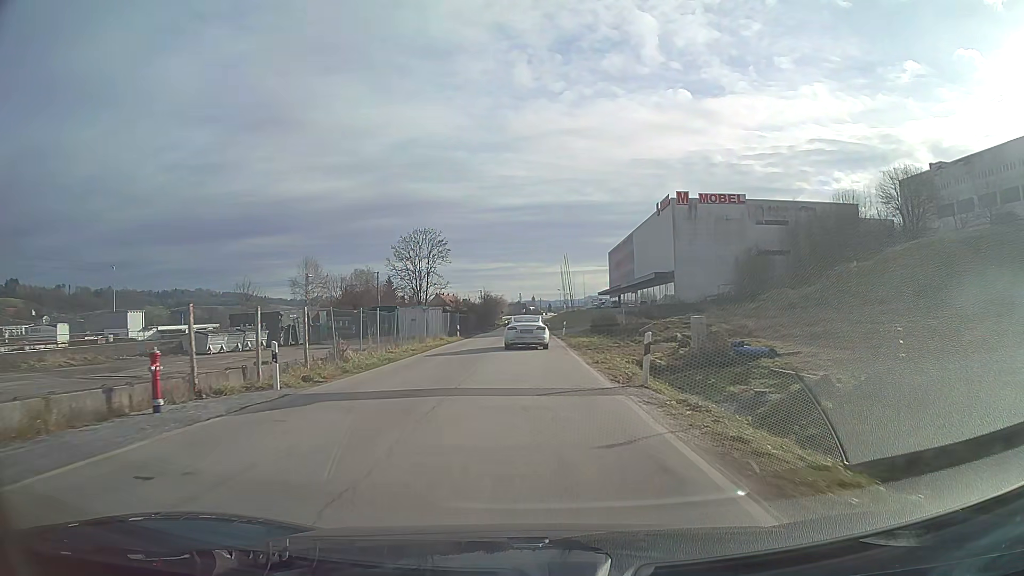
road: unclassified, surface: asphalt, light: Day
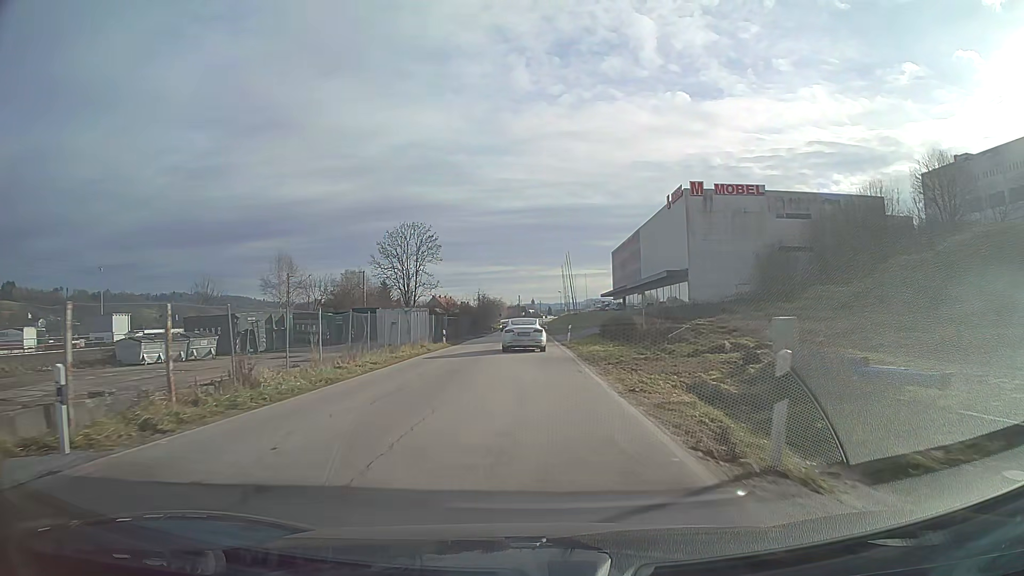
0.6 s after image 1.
(0.0, +7.7) m; 0°
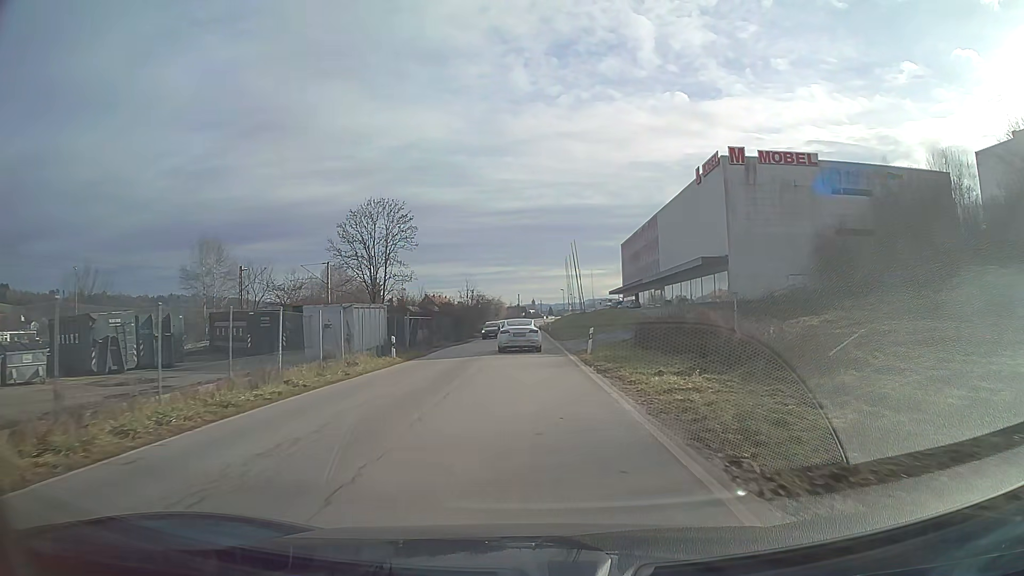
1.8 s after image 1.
(0.0, +15.5) m; 0°
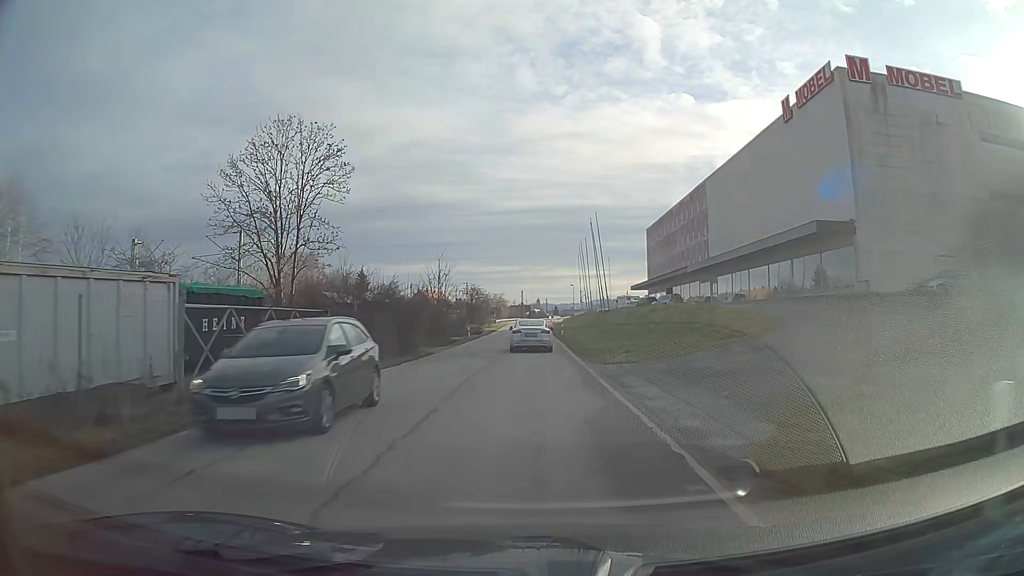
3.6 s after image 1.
(-0.1, +23.6) m; 0°
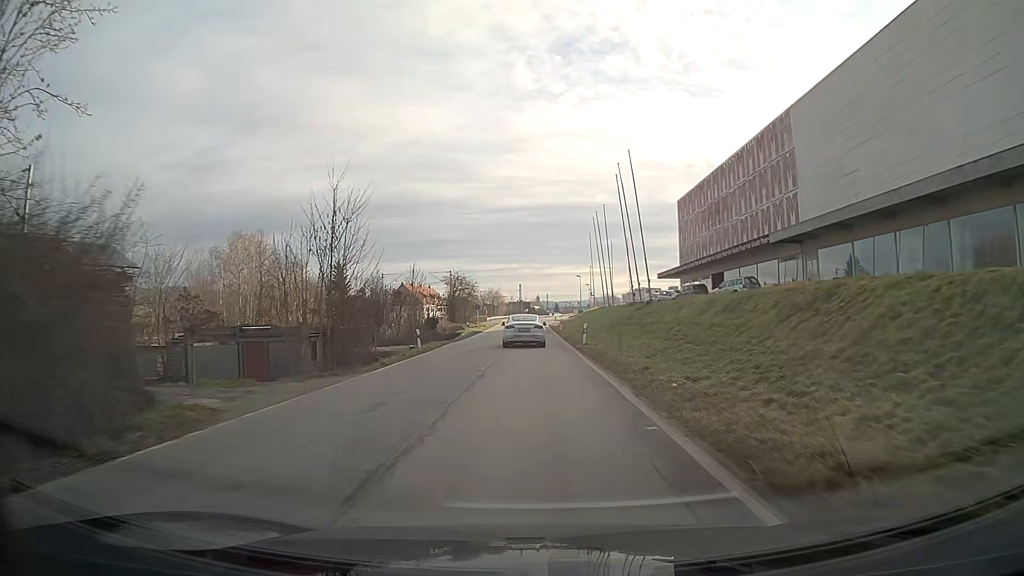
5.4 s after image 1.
(0.0, +24.1) m; 0°
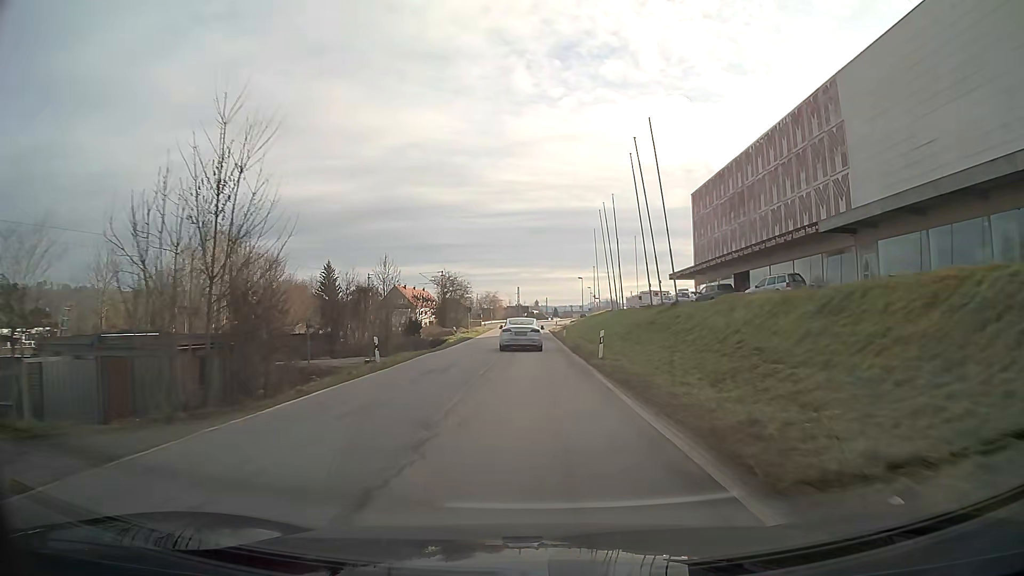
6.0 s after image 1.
(0.0, +8.2) m; 0°
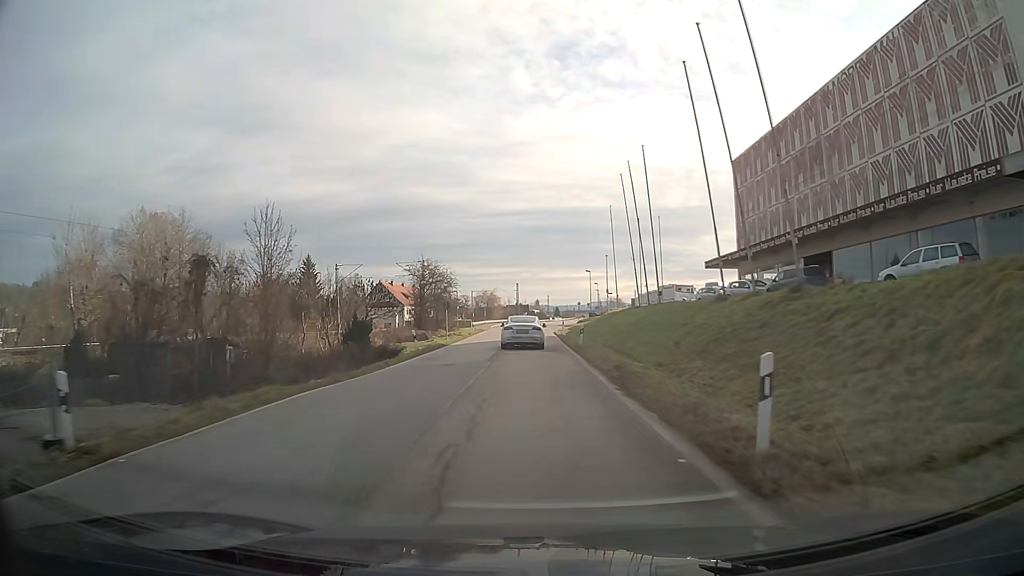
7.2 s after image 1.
(0.0, +16.4) m; 0°
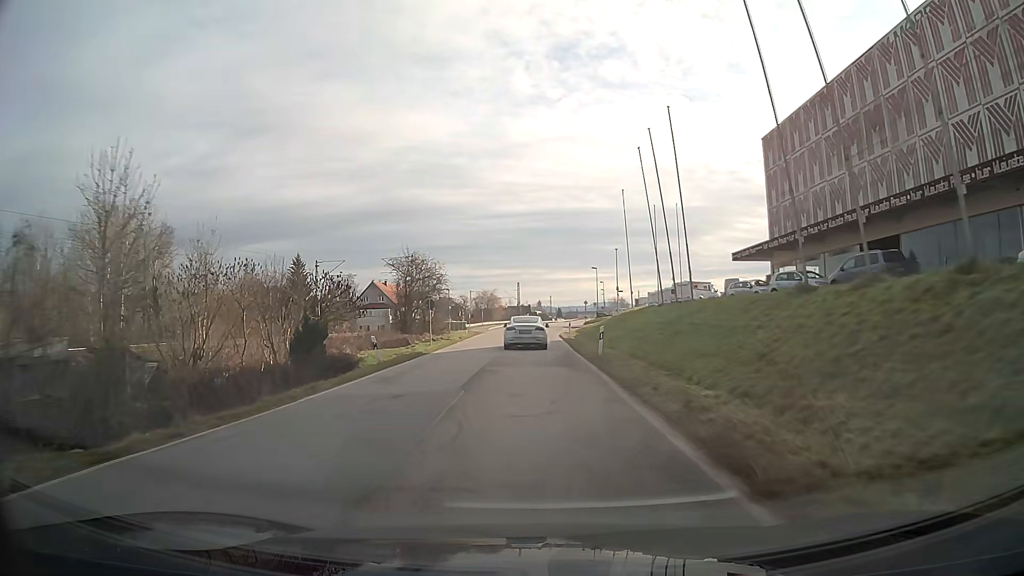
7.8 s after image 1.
(0.0, +8.2) m; 0°
